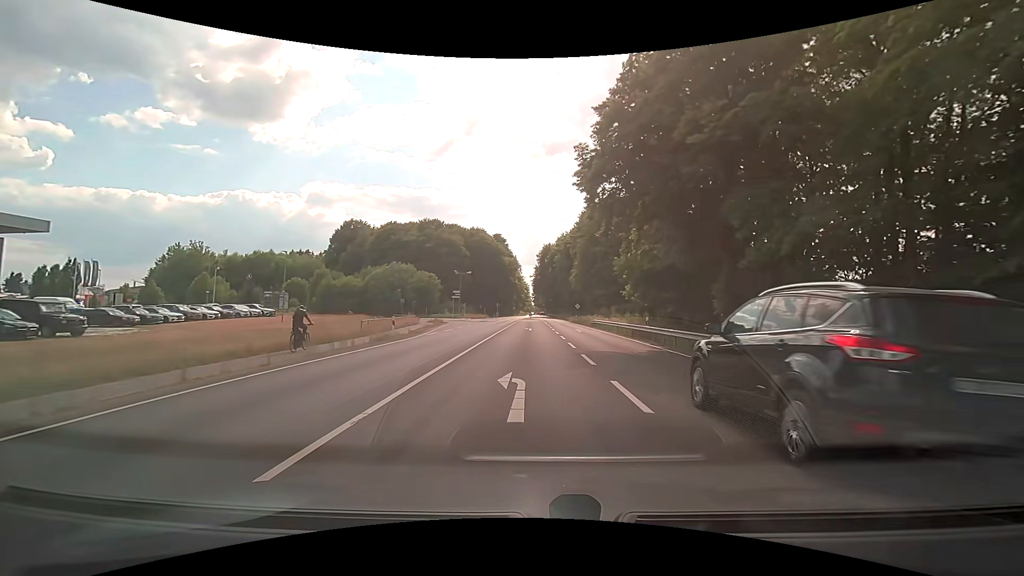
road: primary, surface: asphalt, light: Day
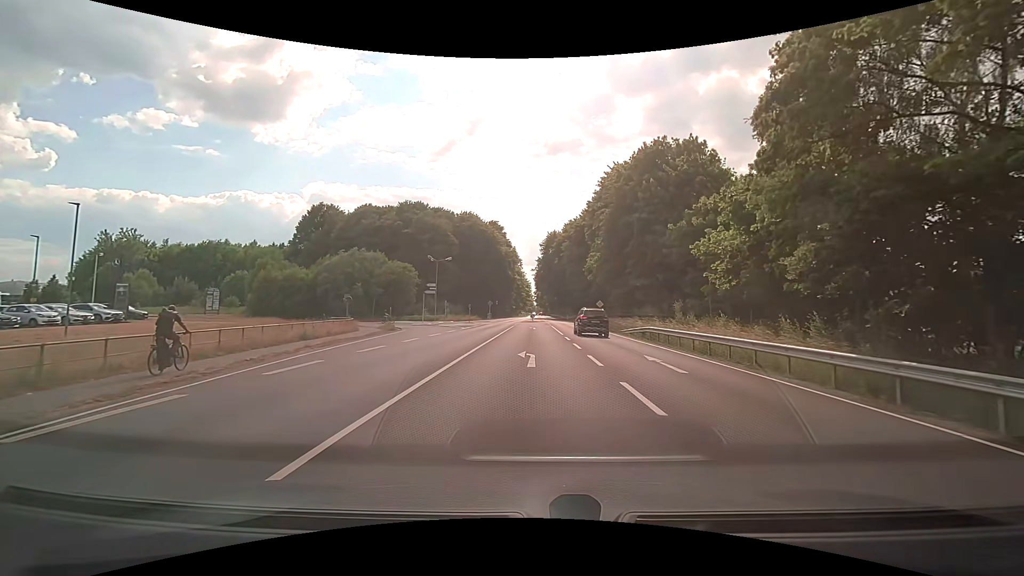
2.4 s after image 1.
(-0.3, +23.8) m; -1°
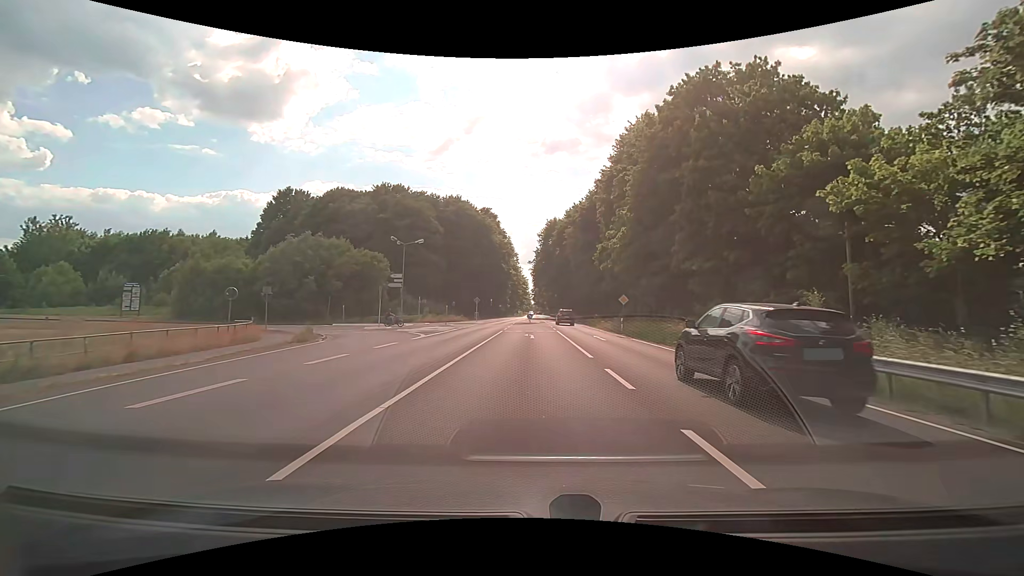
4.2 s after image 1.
(0.0, +15.6) m; 0°
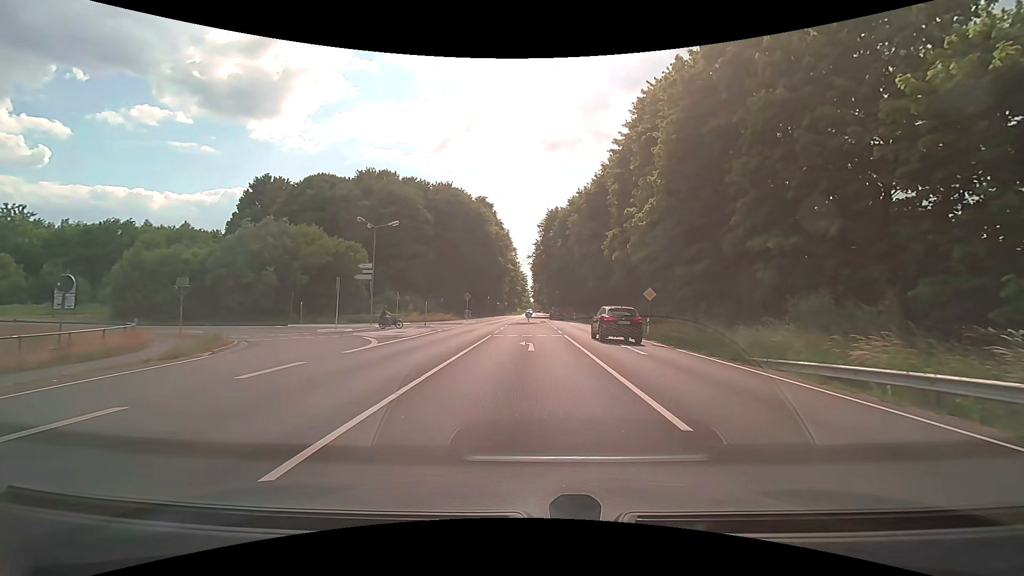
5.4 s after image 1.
(+0.1, +8.9) m; +1°
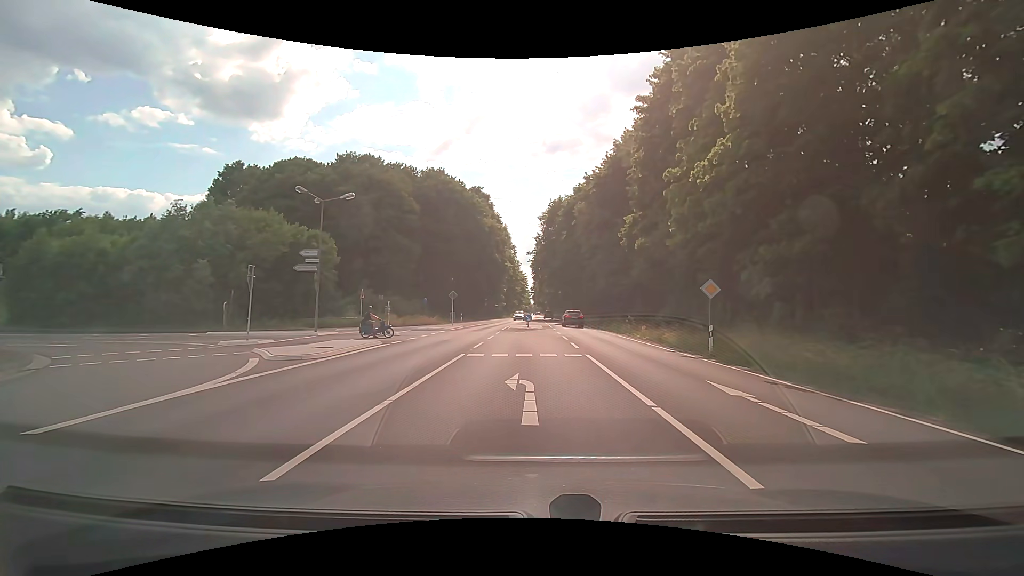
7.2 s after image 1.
(-0.1, +10.2) m; -1°
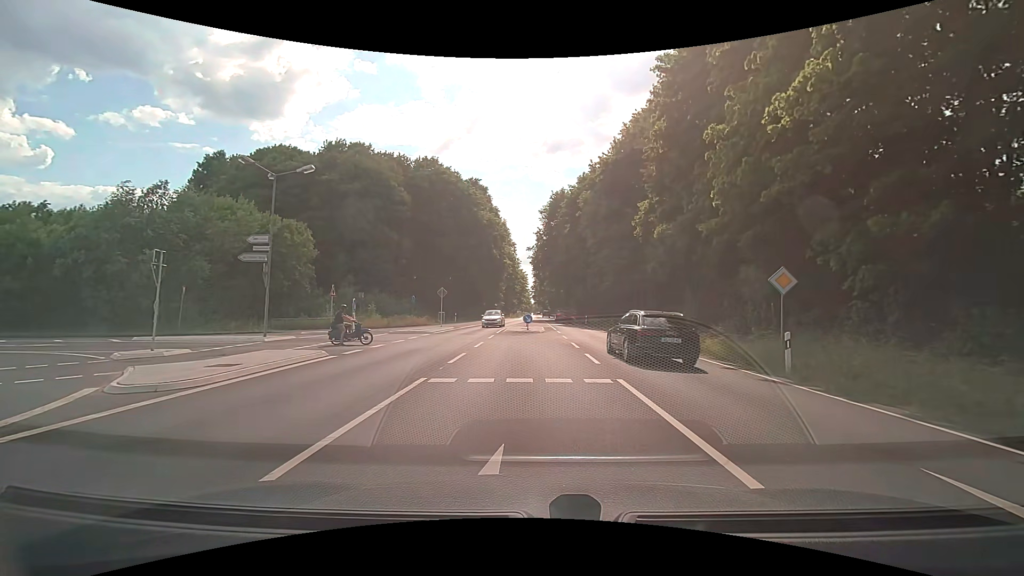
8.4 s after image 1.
(0.0, +5.7) m; 0°
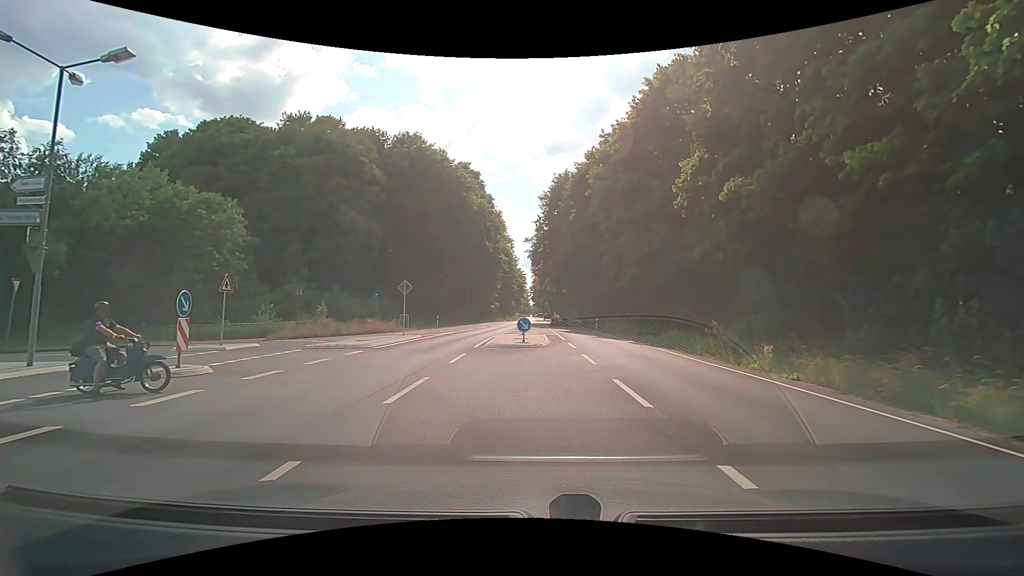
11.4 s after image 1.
(0.0, +11.4) m; -1°
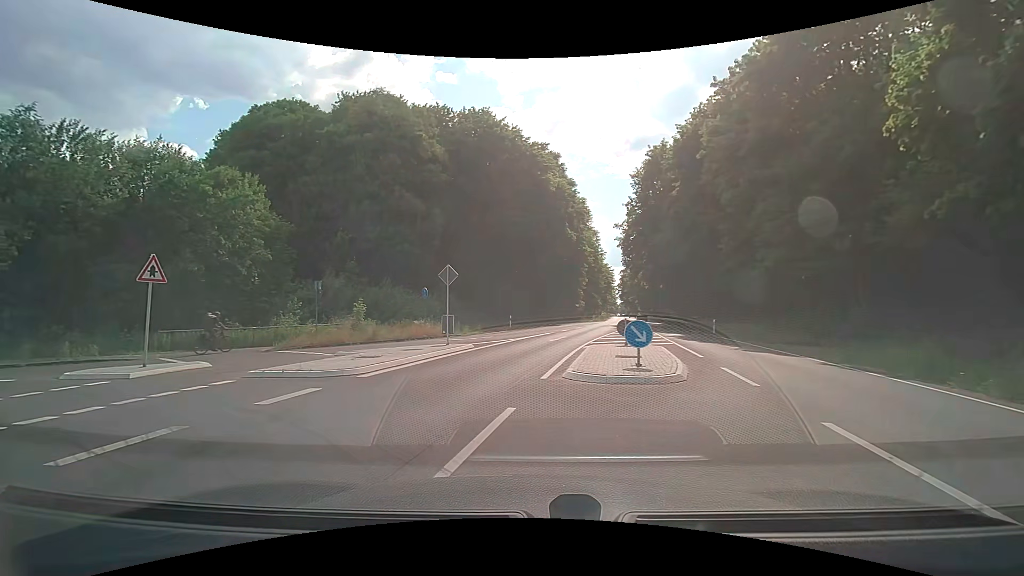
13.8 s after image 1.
(-0.2, +9.7) m; -7°
